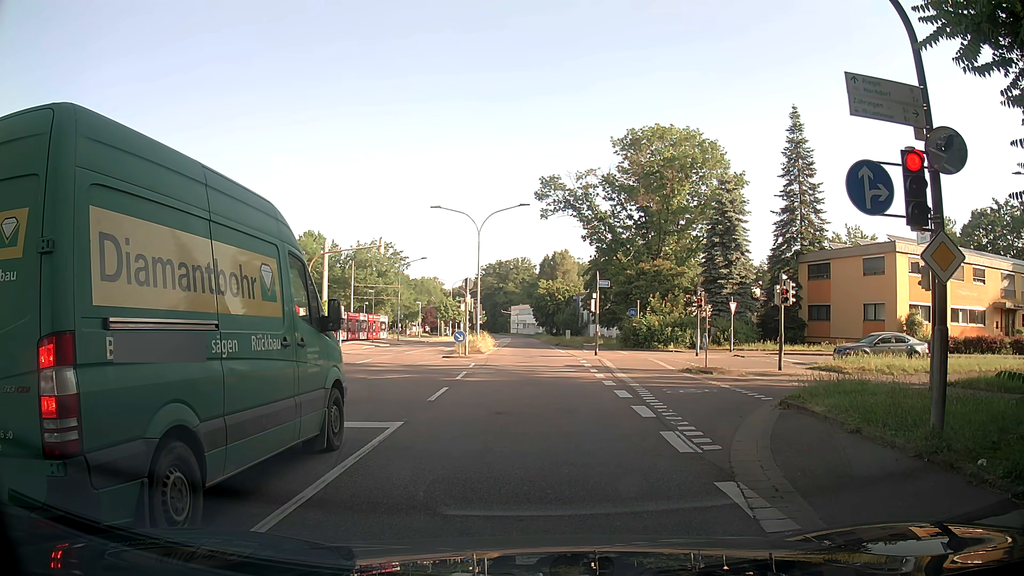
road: secondary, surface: asphalt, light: Day
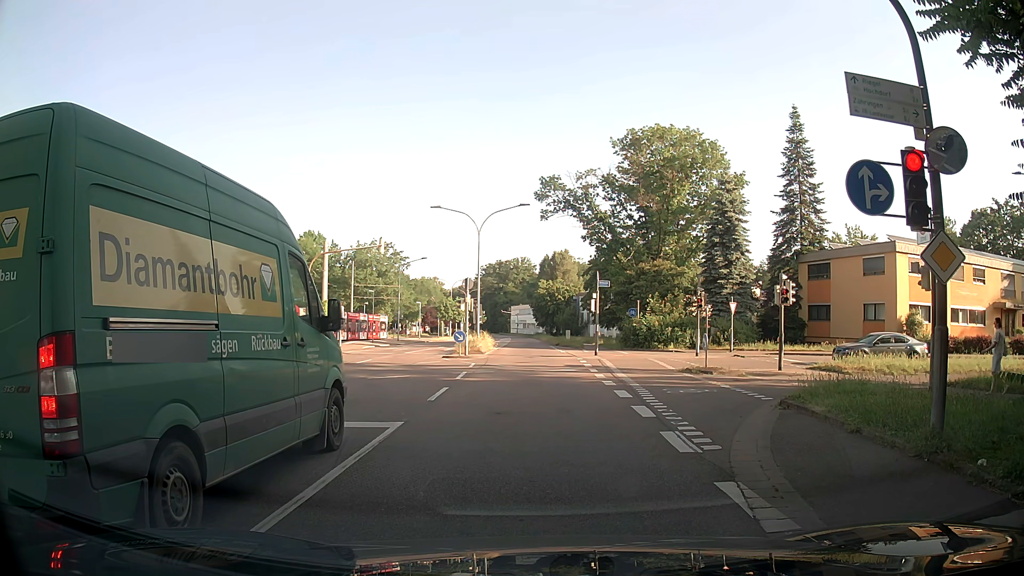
(0.0, 0.0) m; 0°
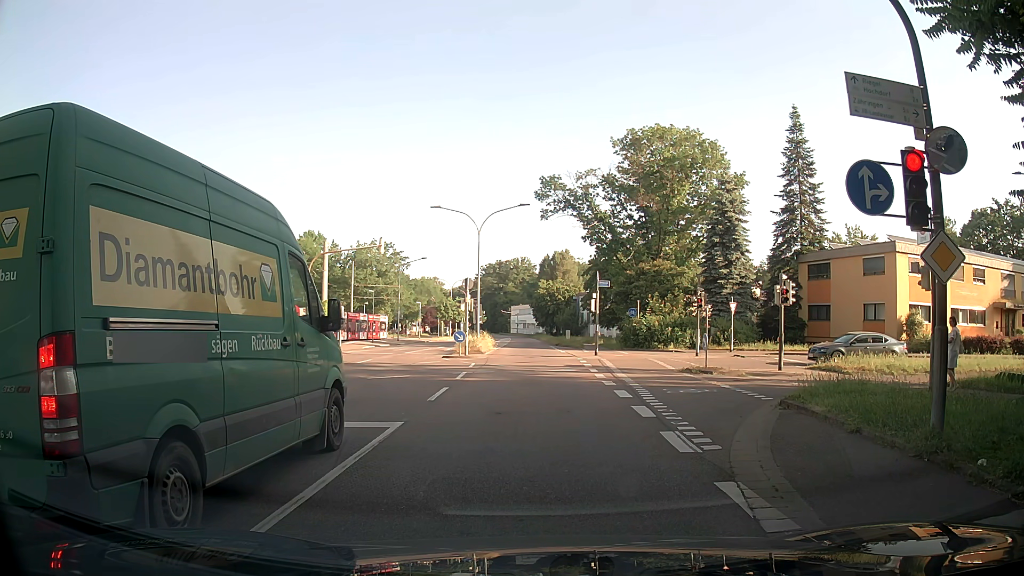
(0.0, 0.0) m; 0°
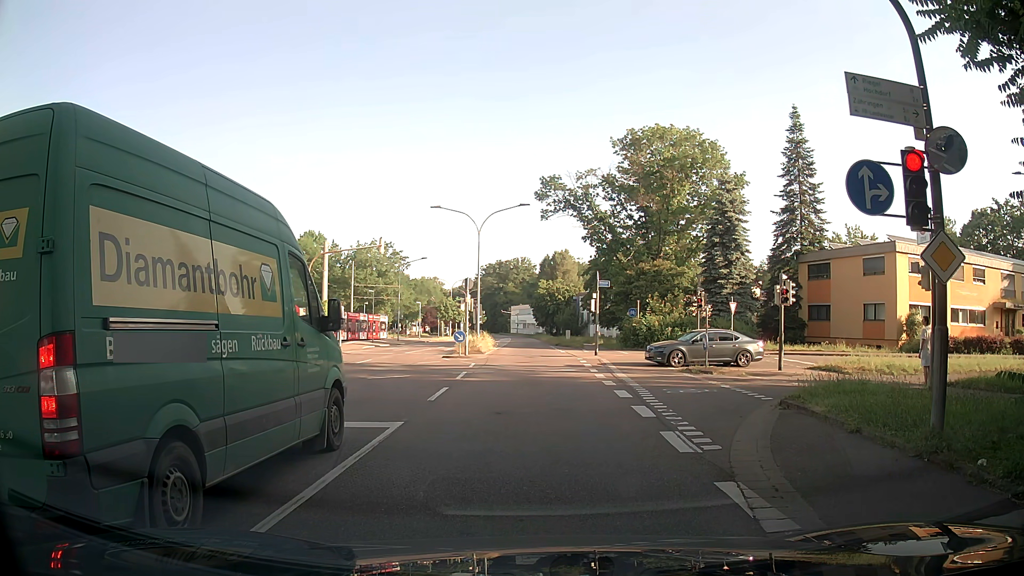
(0.0, 0.0) m; 0°
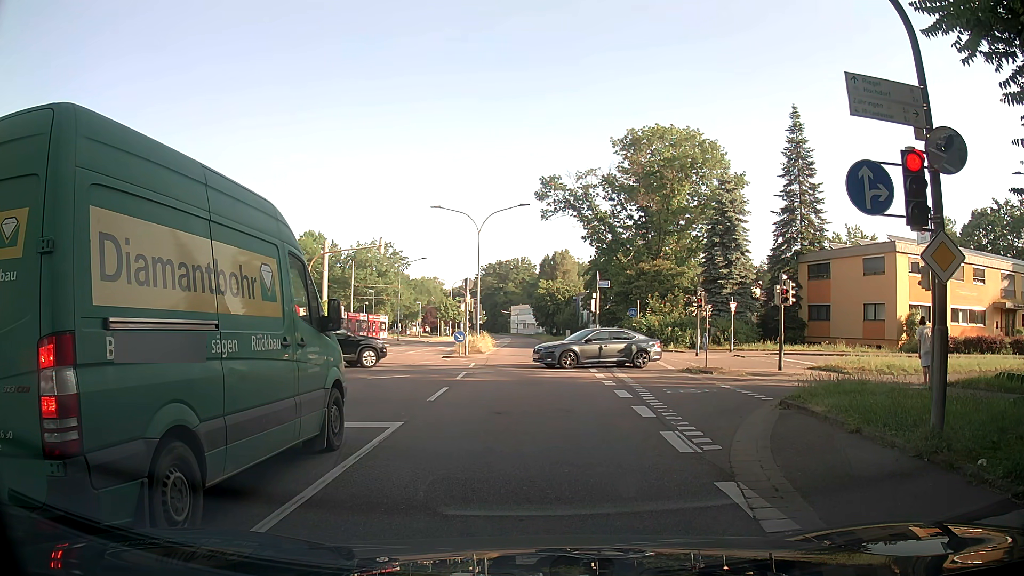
(0.0, 0.0) m; 0°
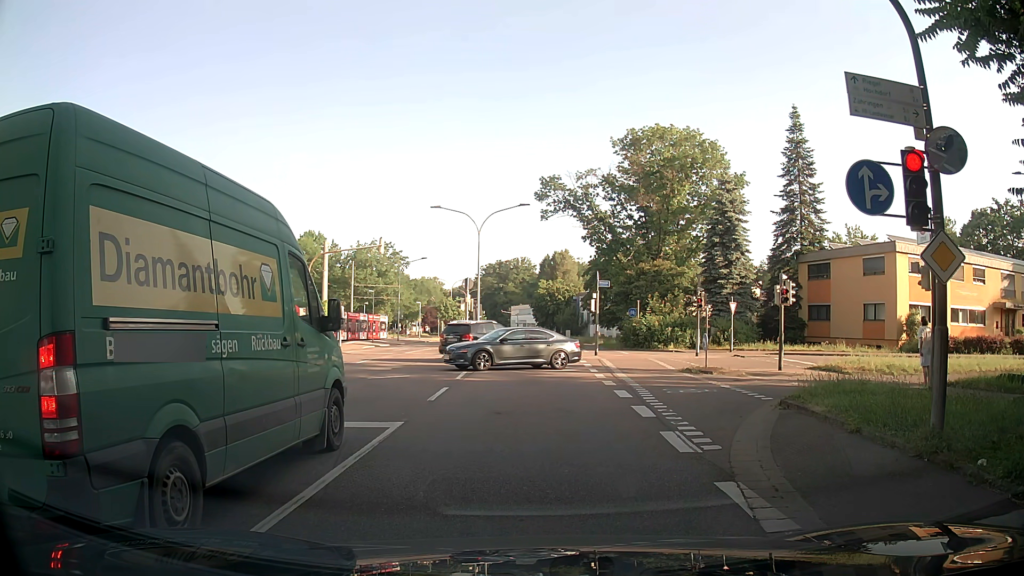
(0.0, 0.0) m; 0°
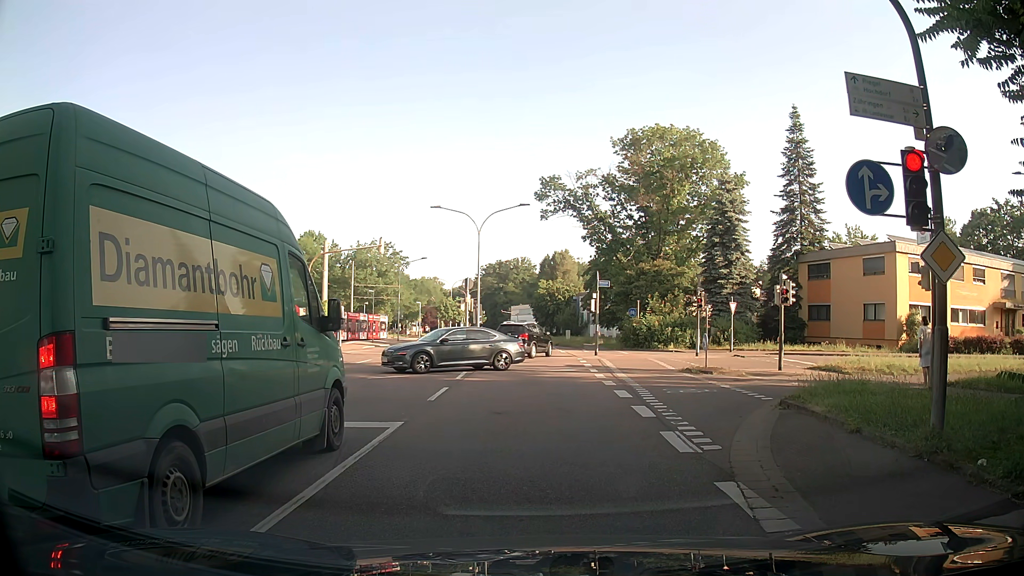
(0.0, 0.0) m; 0°
